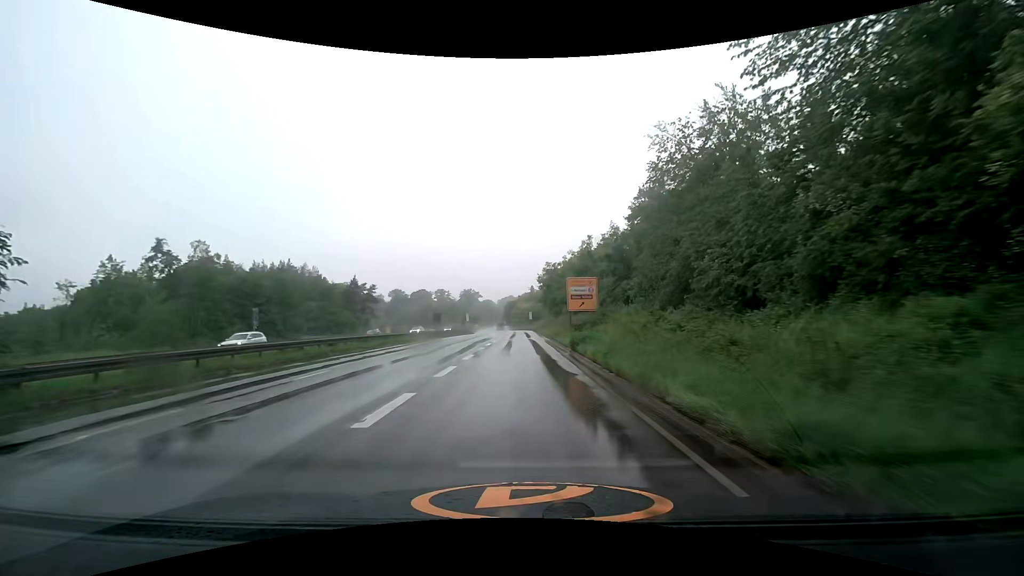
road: trunk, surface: asphalt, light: Day
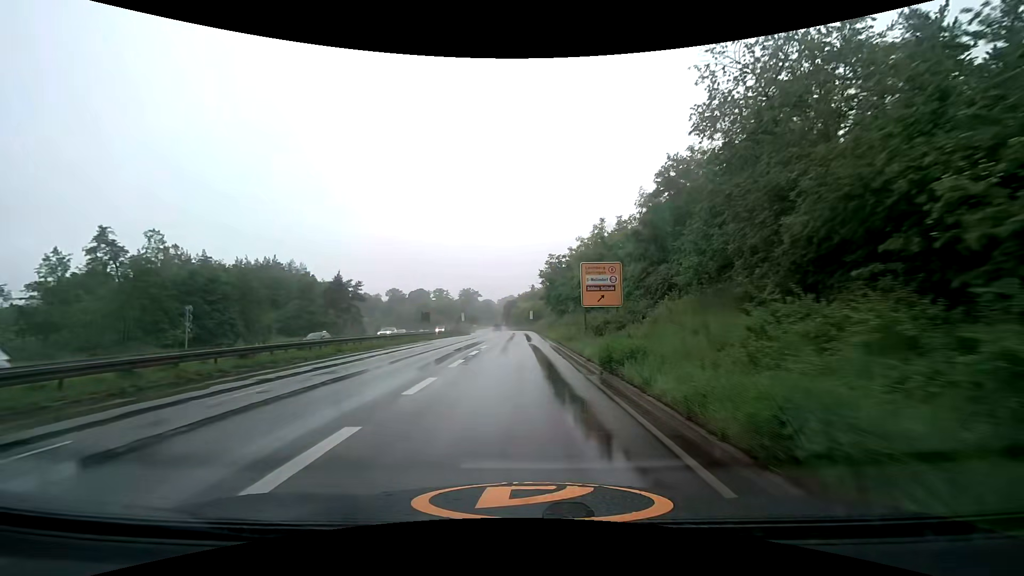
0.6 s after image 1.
(0.0, +8.9) m; 0°
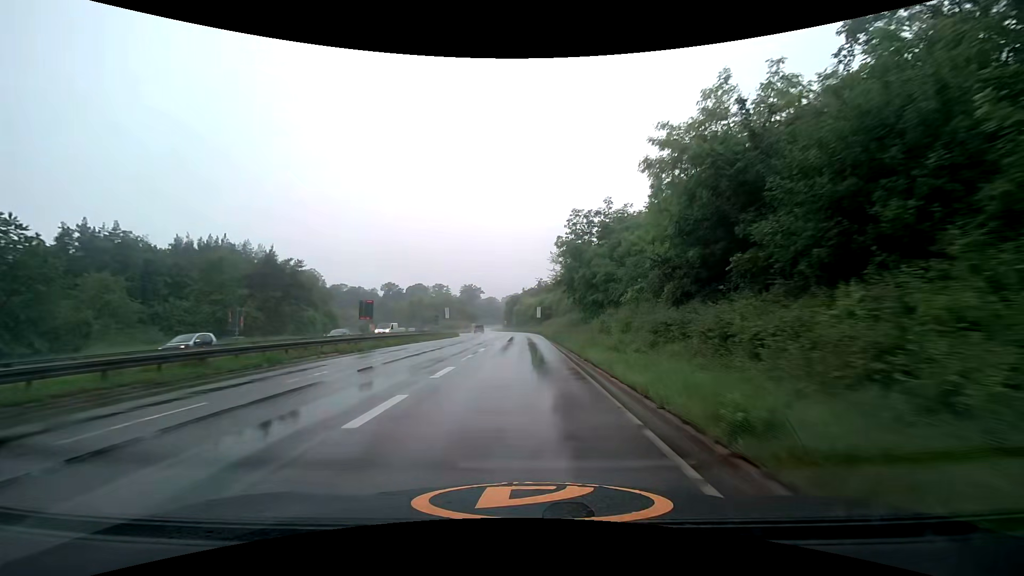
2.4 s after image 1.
(-0.1, +26.9) m; -1°
